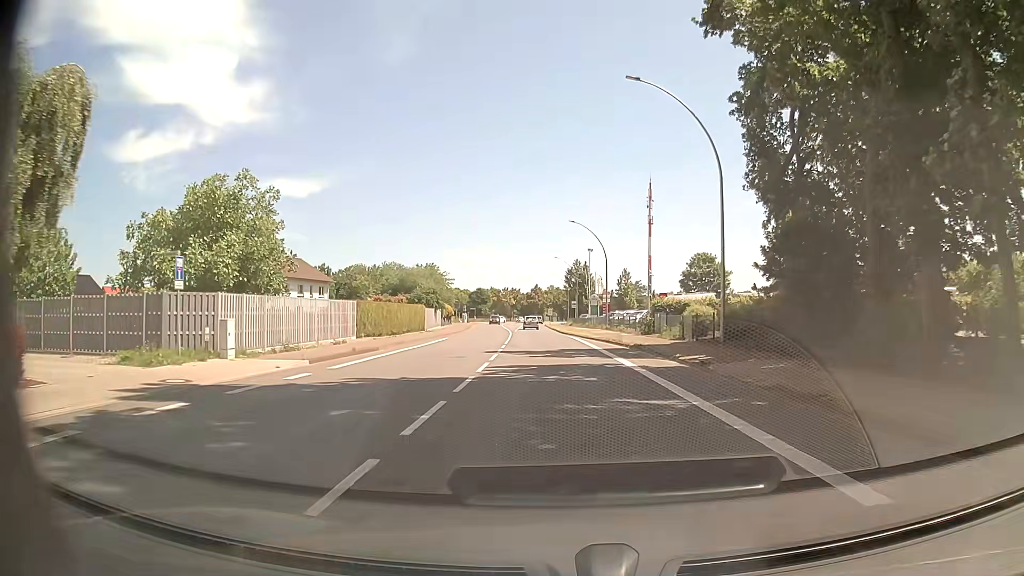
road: primary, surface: asphalt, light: Day
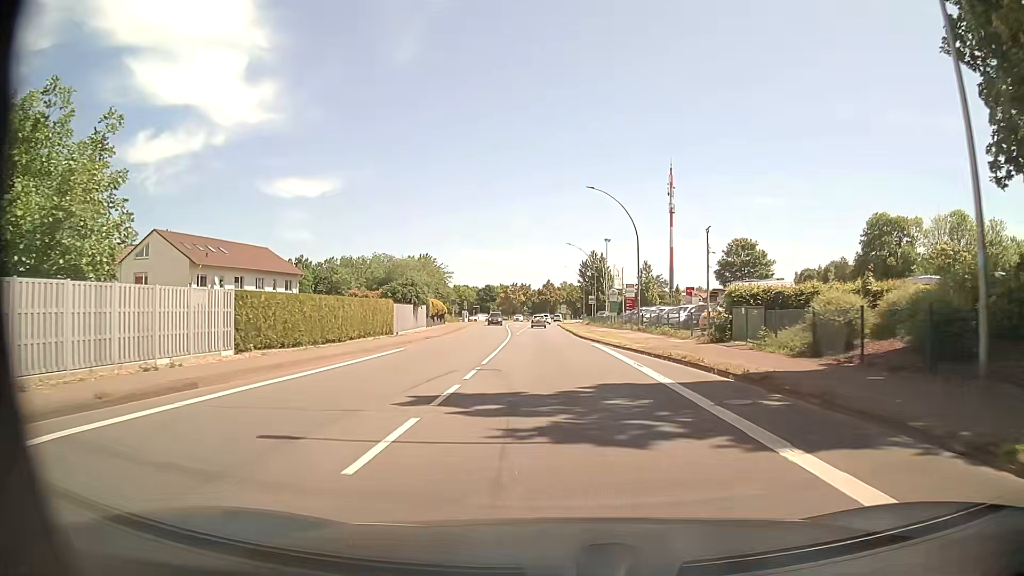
(-0.3, +15.5) m; -2°
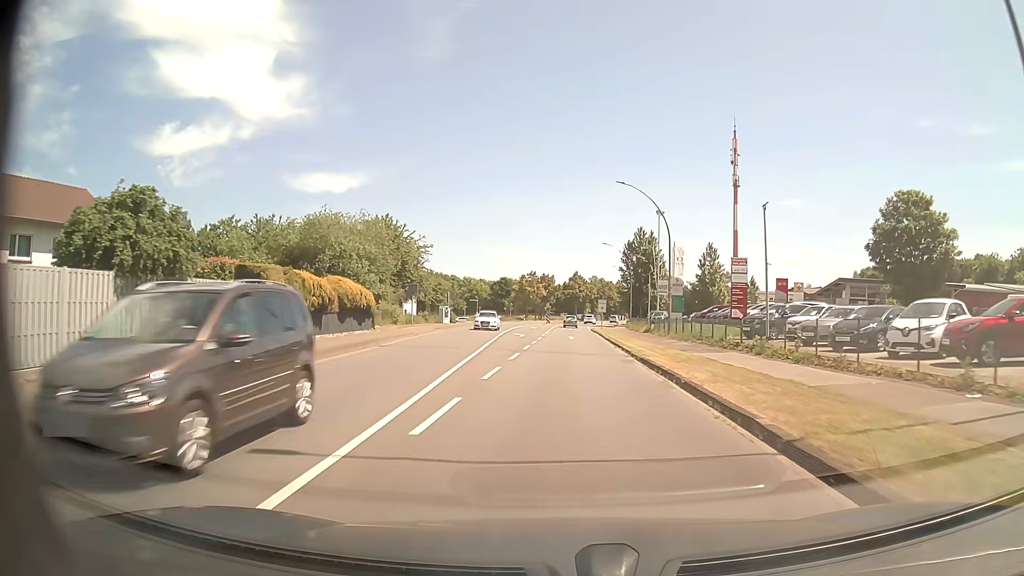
(-0.5, +38.8) m; -2°
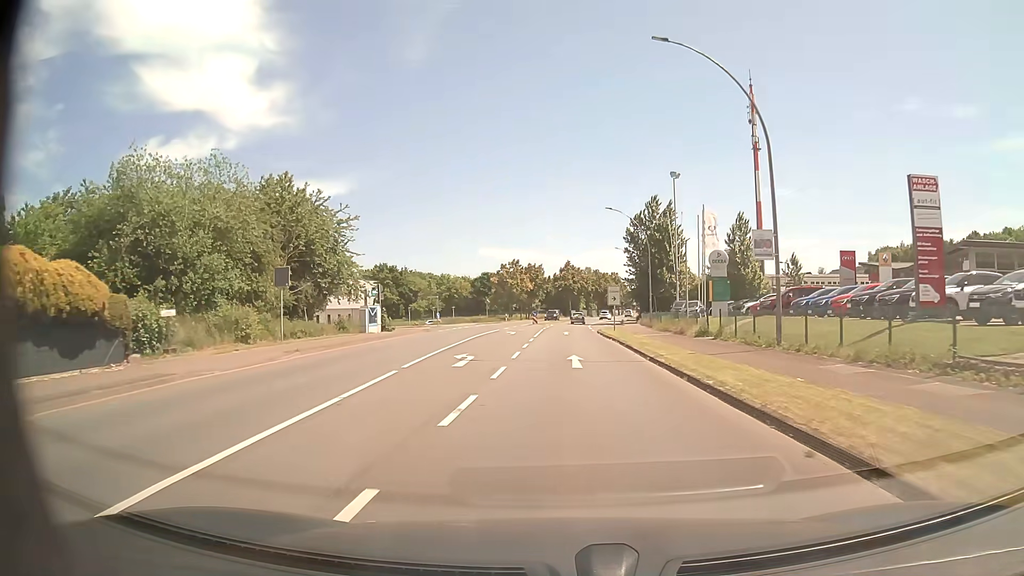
(+0.2, +23.4) m; +1°
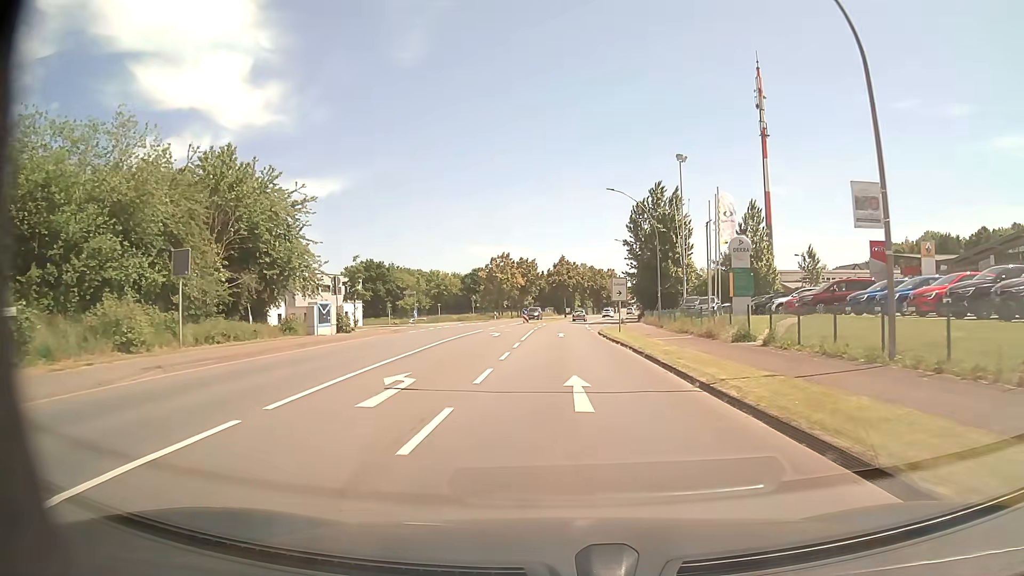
(0.0, +7.8) m; +1°
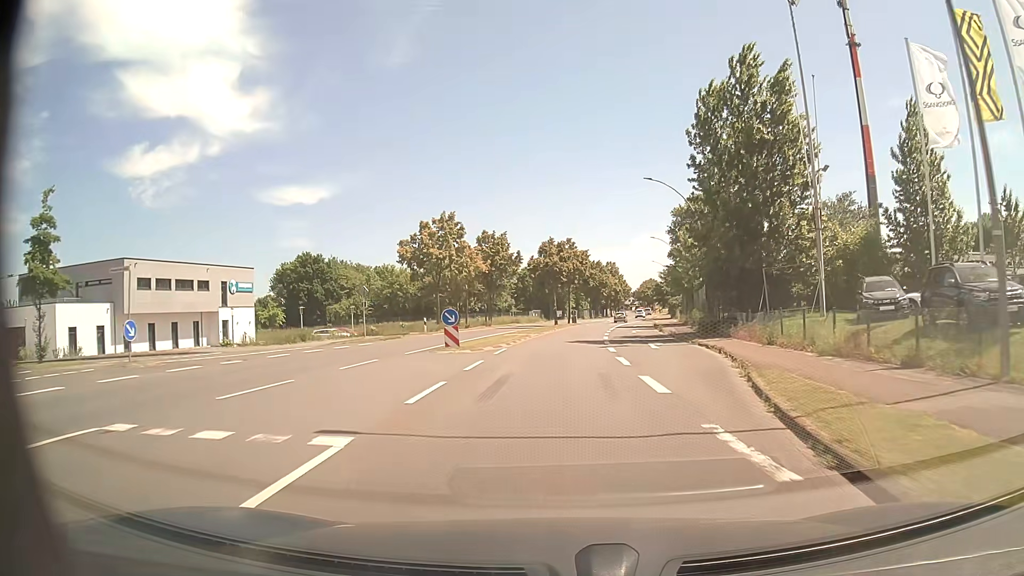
(+0.3, +39.1) m; +1°
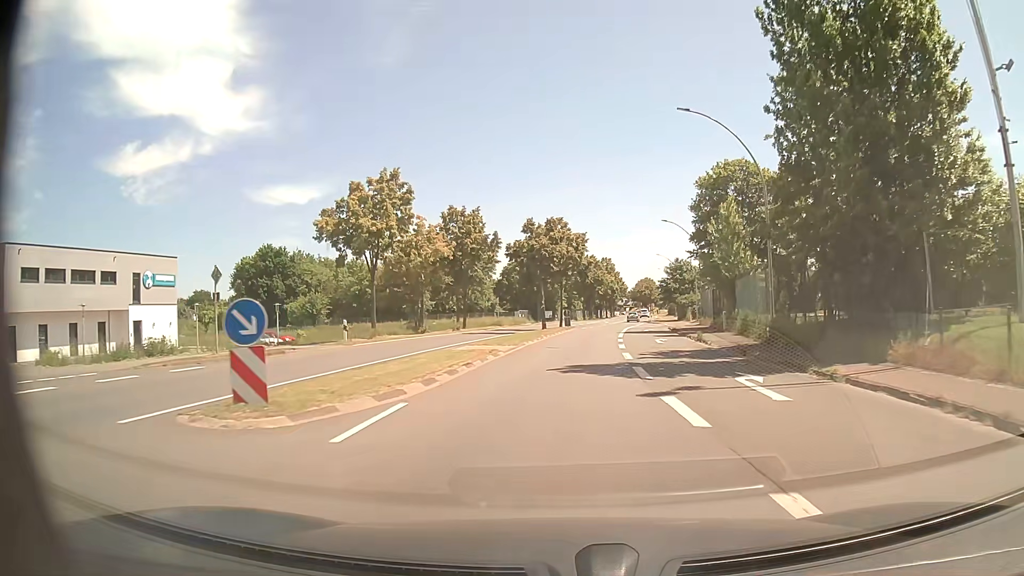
(+0.1, +15.5) m; +1°
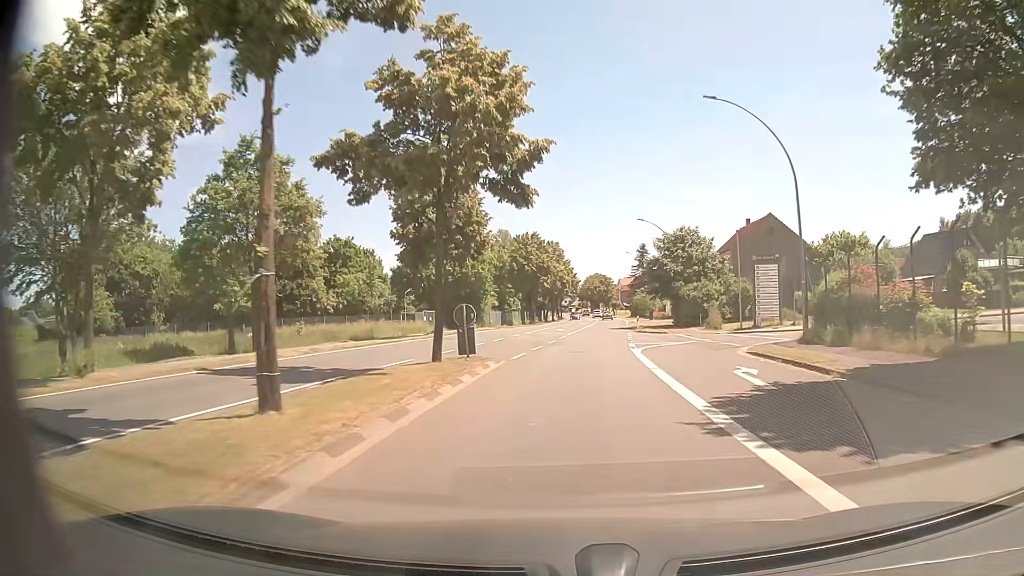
(+1.5, +38.7) m; +5°
(0, +10) (+1, +20) (+1, +30) (+2, +40) (+3, +50) (+4, +60) (+5, +70) (+6, +80) (+7, +90) (+7, +100) m
